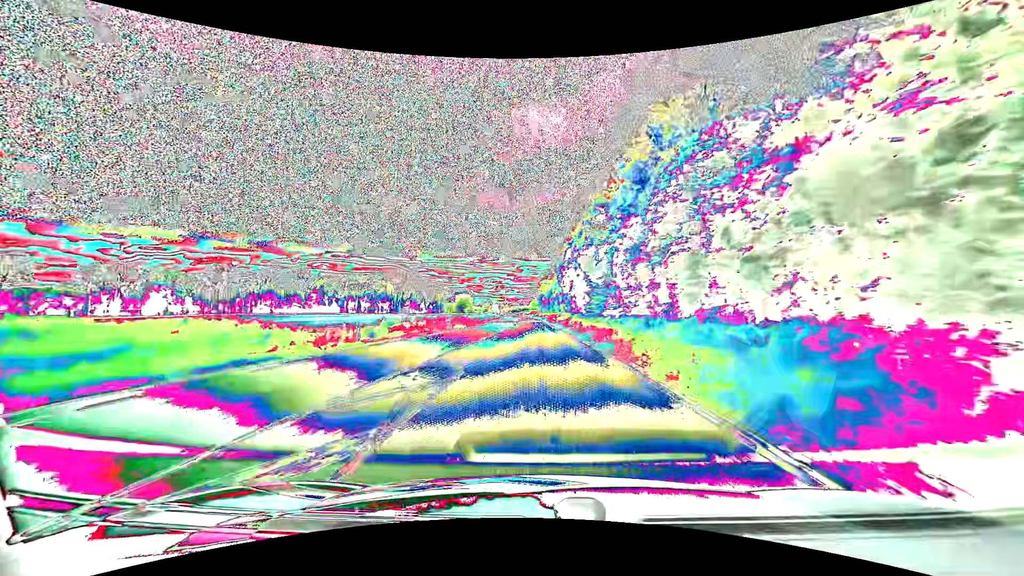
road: primary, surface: asphalt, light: Day
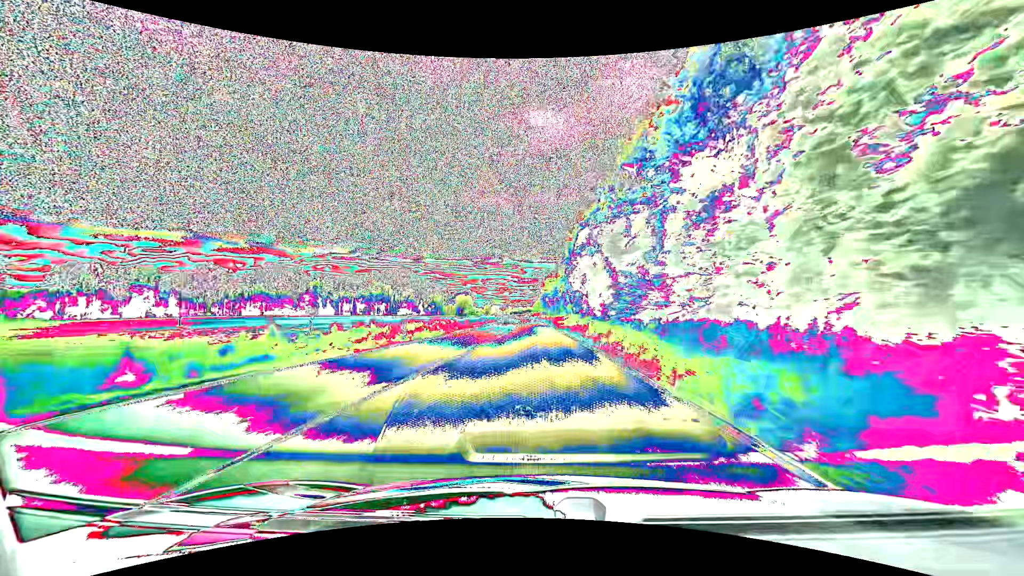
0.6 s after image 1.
(-0.1, +14.5) m; 0°
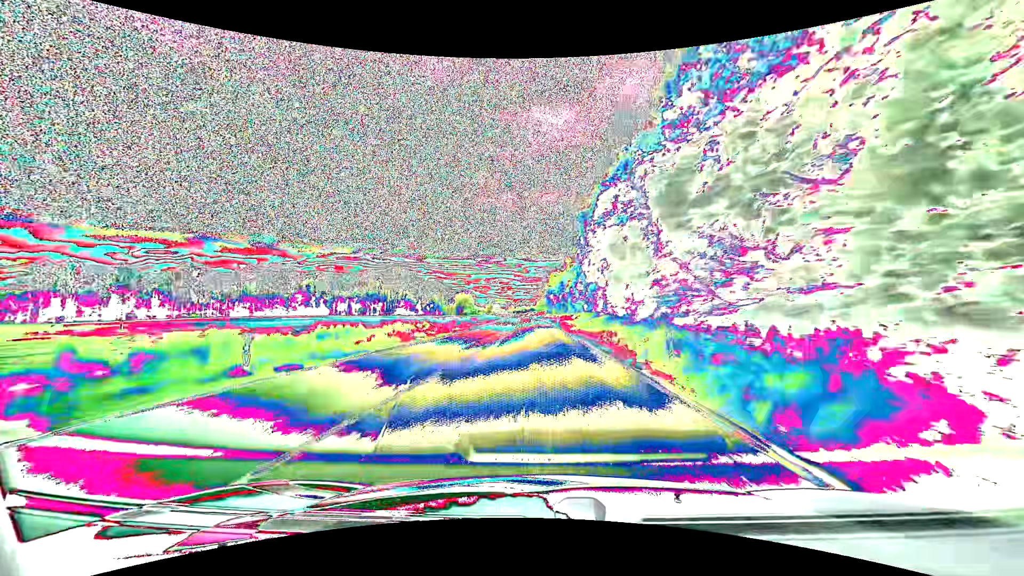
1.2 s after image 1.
(-0.1, +14.5) m; -1°
(0, +10) (0, +20) (0, +30) (0, +40) (0, +50) (-1, +60) (-1, +70) (-1, +80) (-1, +90) (-2, +100) m
